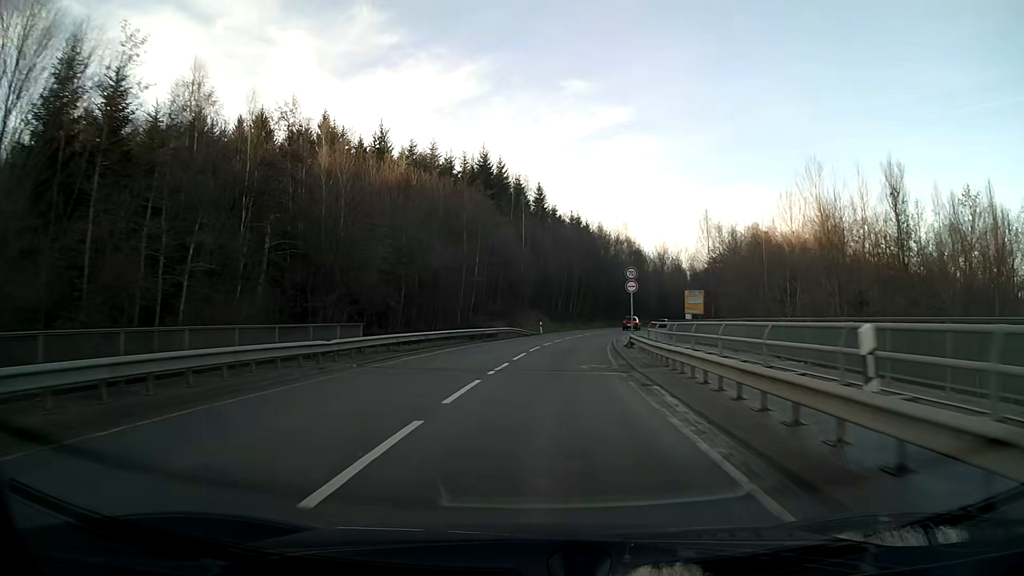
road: secondary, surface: asphalt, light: Day
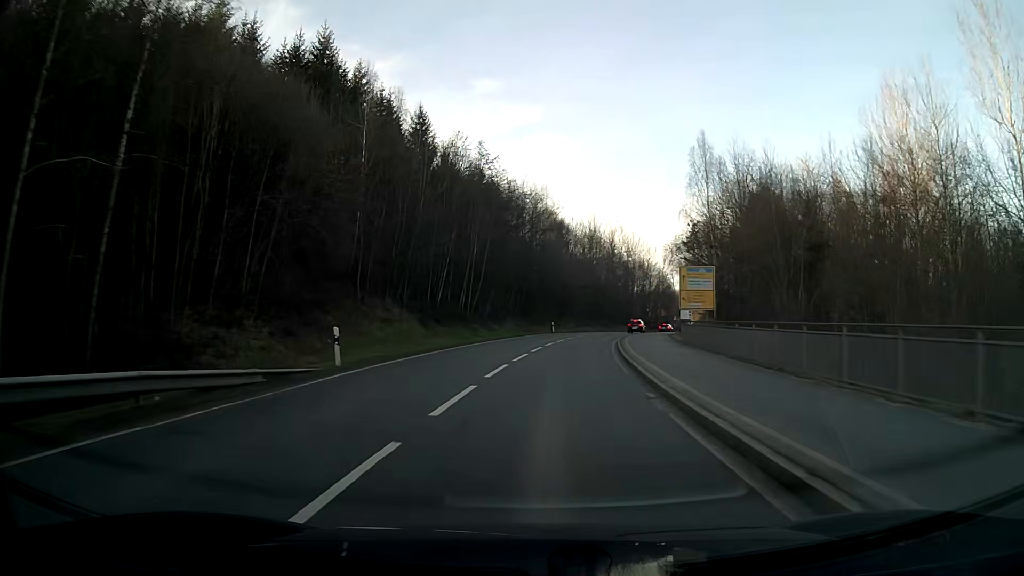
(+3.1, +43.1) m; +8°
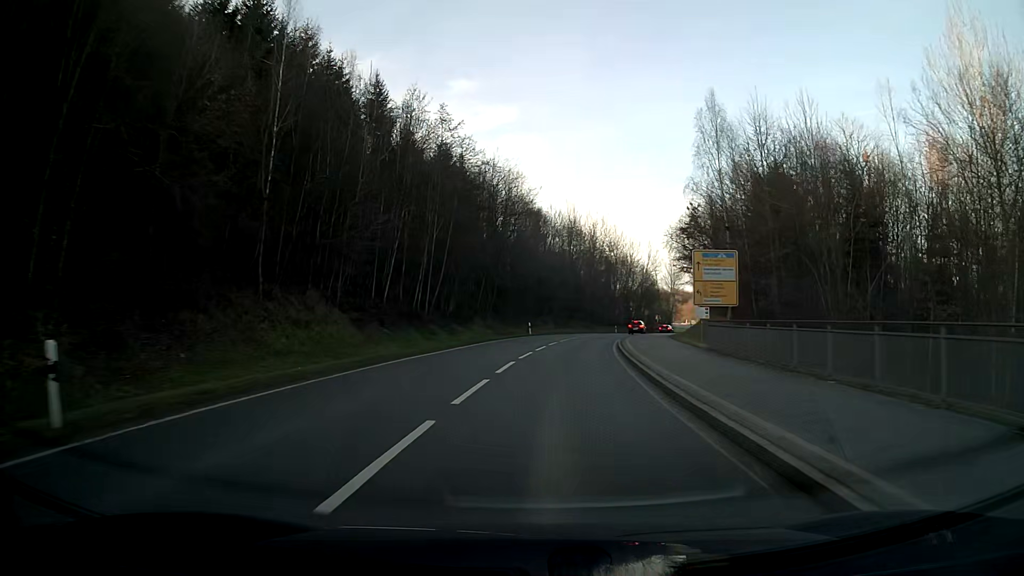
(+0.2, +10.7) m; +2°
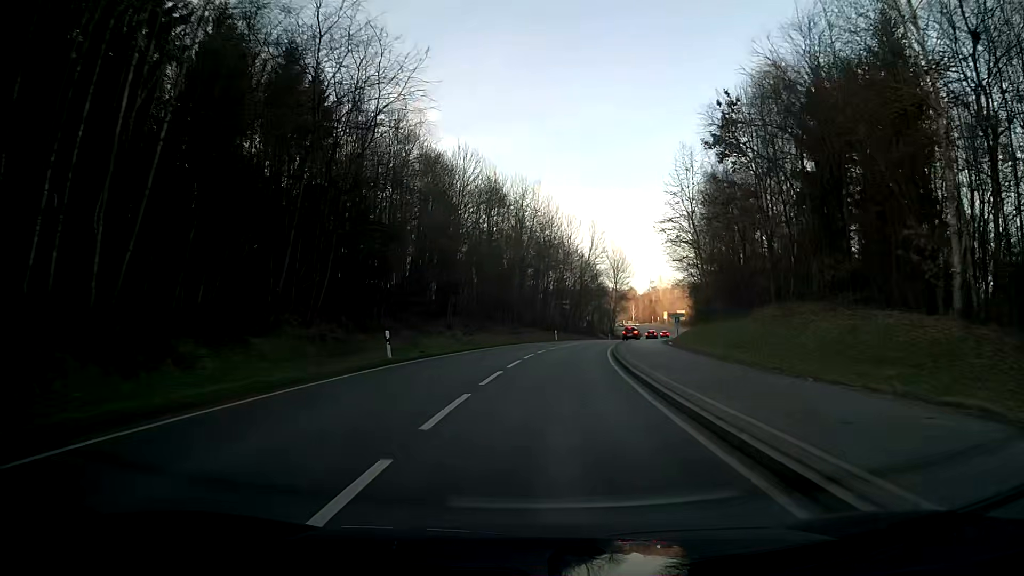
(+1.9, +32.2) m; +7°
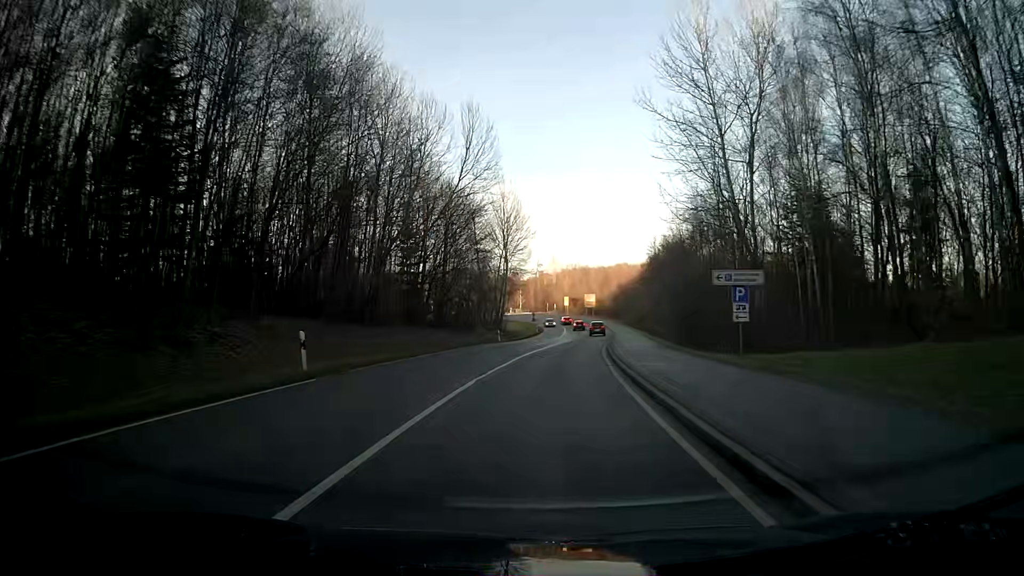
(+4.9, +54.0) m; +10°
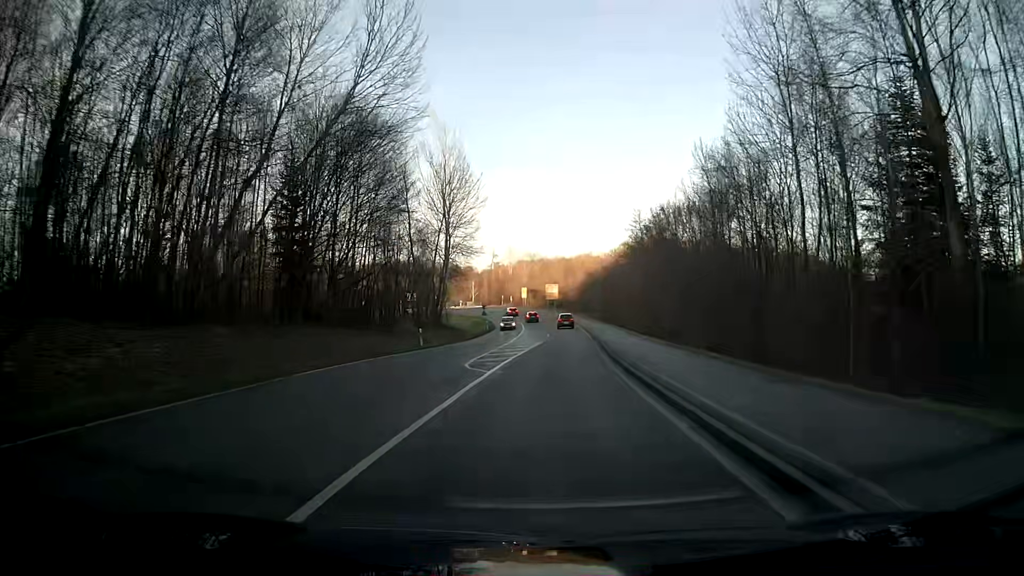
(+0.8, +22.1) m; +4°
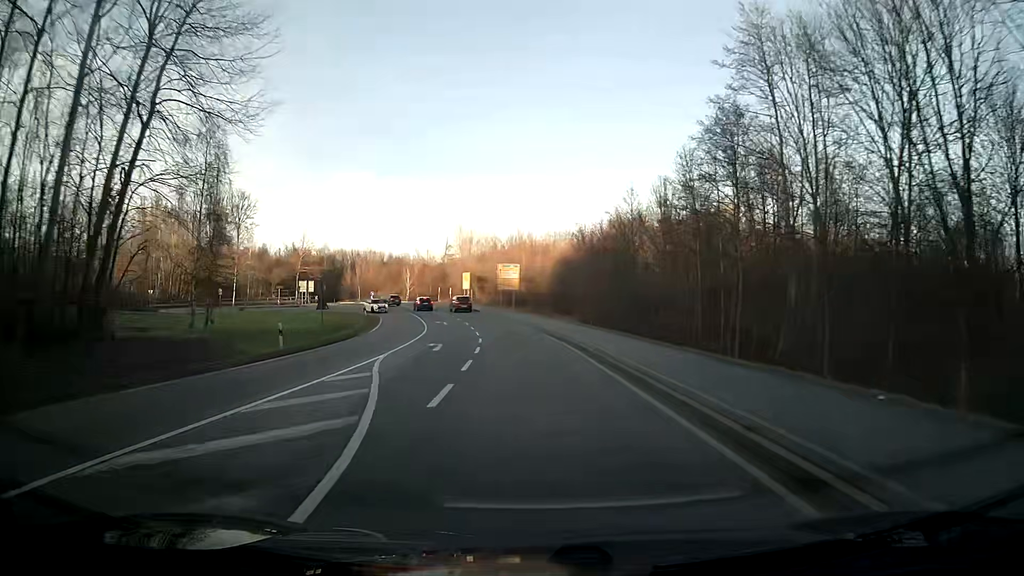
(+1.6, +54.6) m; +2°
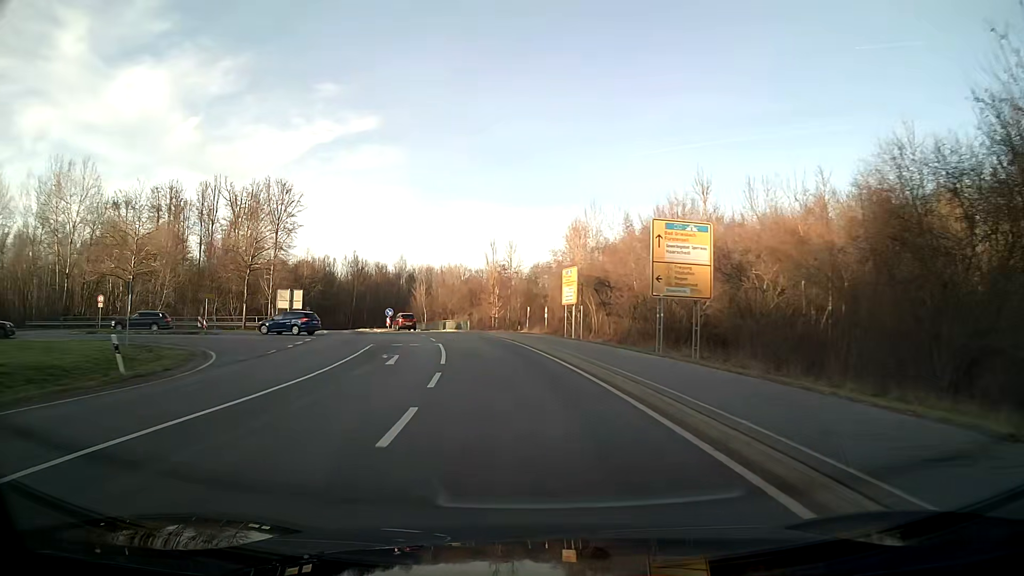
(-4.0, +51.0) m; -11°
